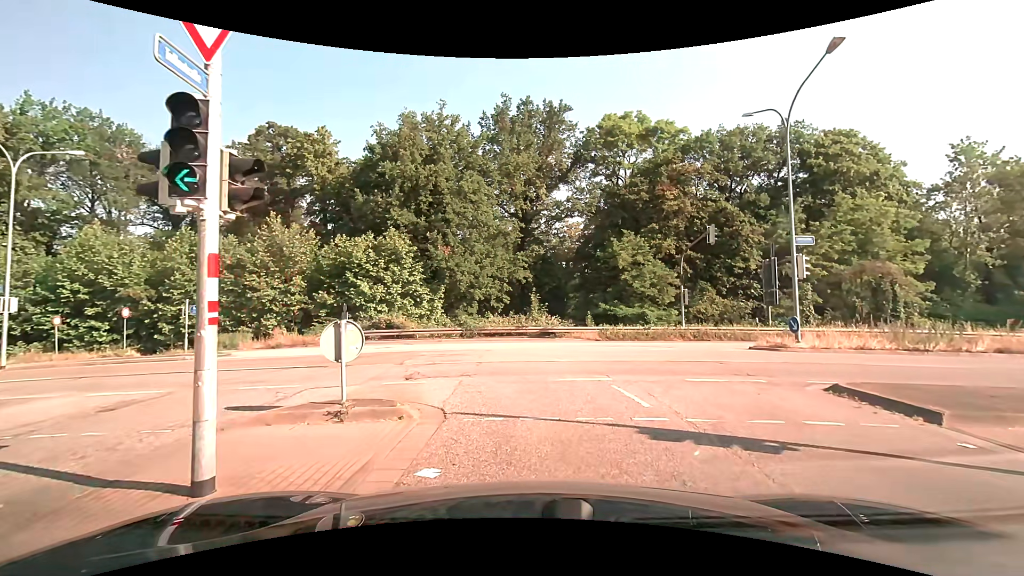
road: tertiary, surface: asphalt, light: Day
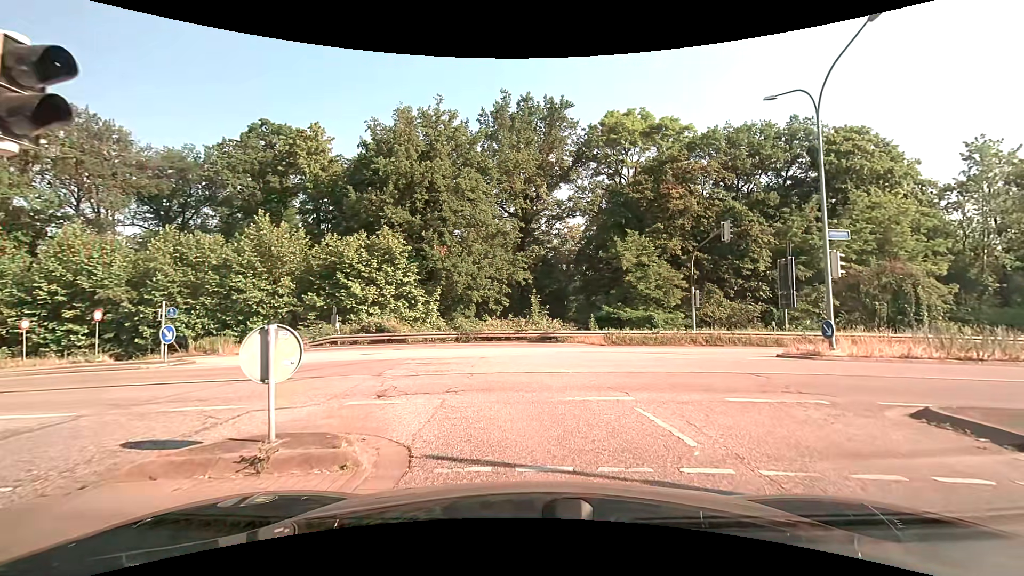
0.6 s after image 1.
(0.0, +2.1) m; 0°
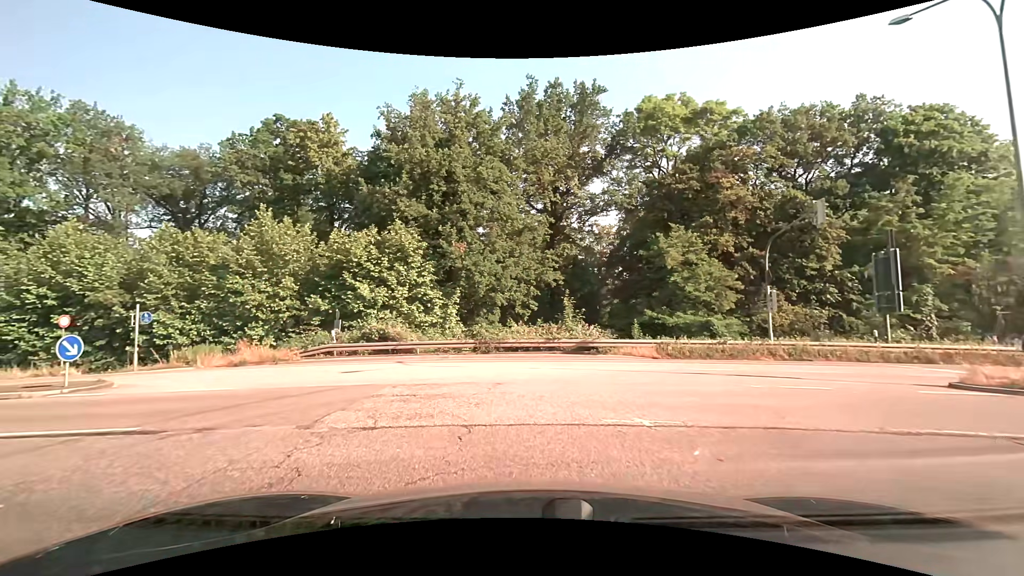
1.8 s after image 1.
(-0.1, +5.2) m; -4°
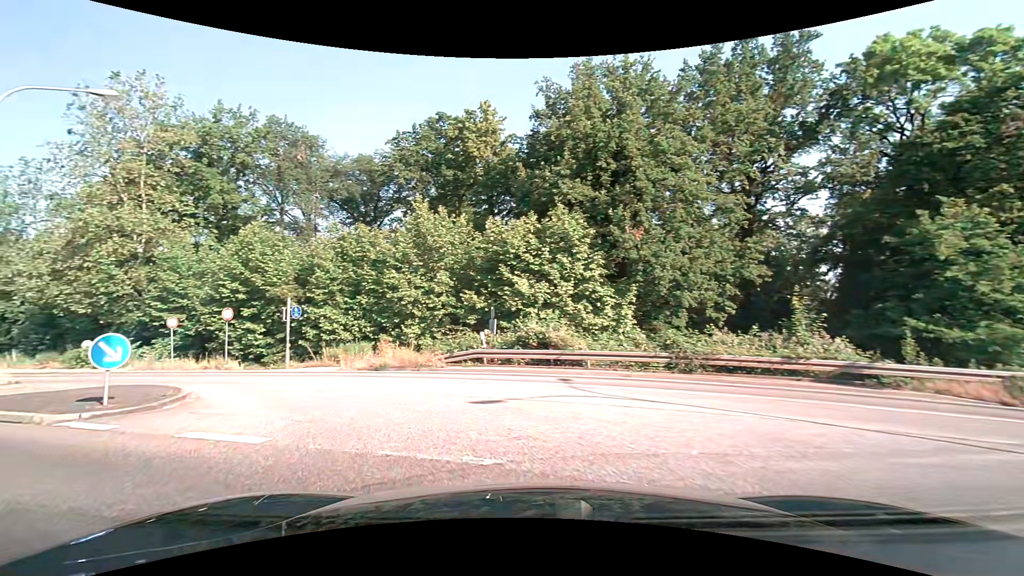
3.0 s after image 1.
(-0.9, +6.2) m; -20°
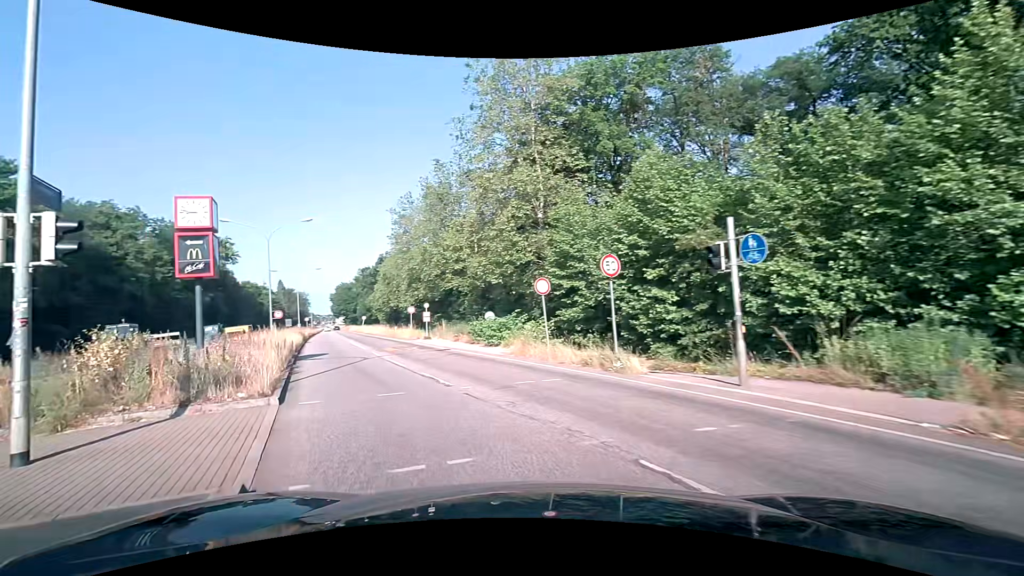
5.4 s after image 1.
(-5.6, +14.2) m; -43°
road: primary
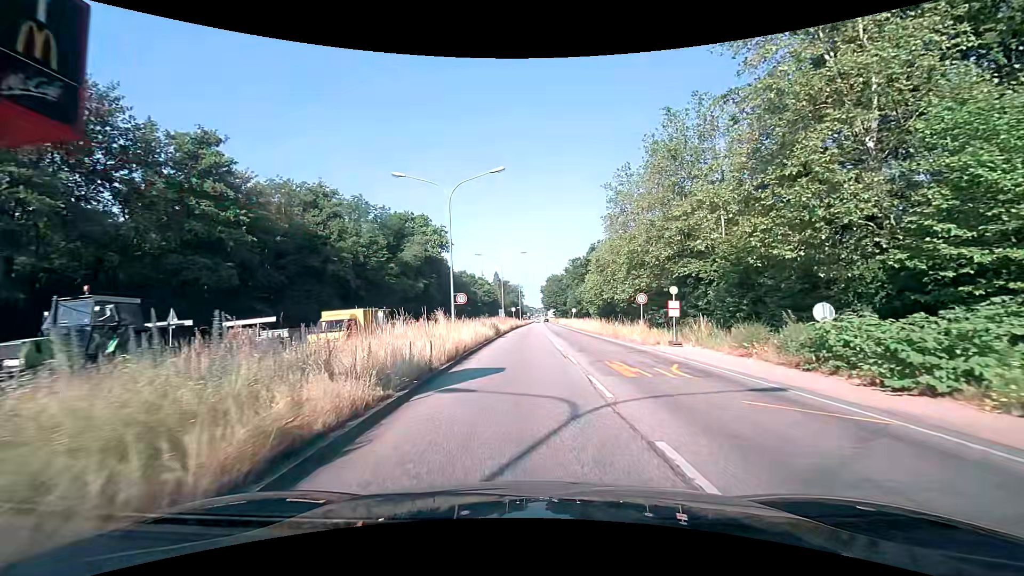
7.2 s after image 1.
(-3.6, +13.7) m; -23°
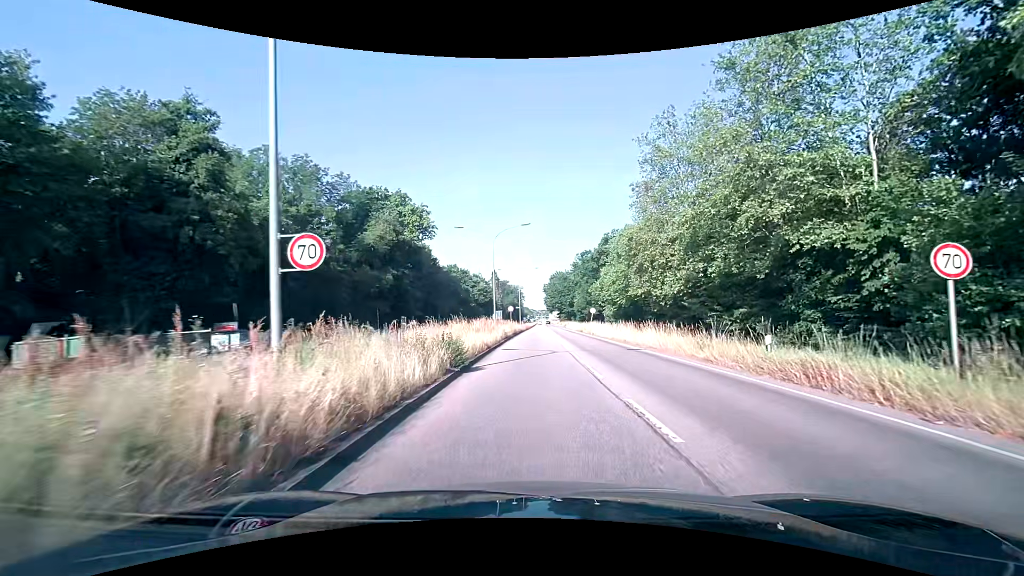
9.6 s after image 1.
(-0.3, +21.1) m; +1°
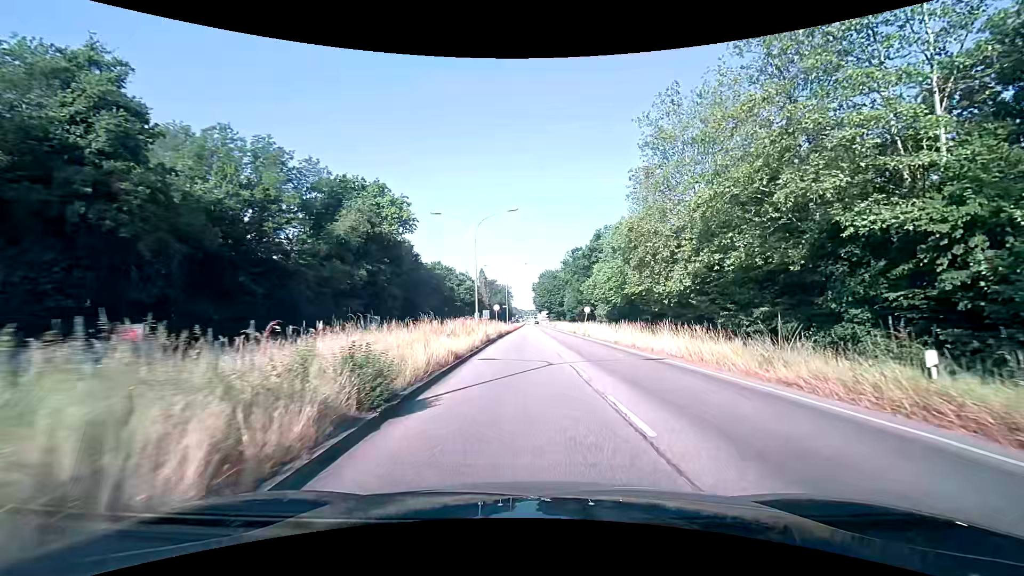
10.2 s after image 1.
(0.0, +5.8) m; +1°
(0, +10) (+1, +20) (+2, +30) (+2, +40) (+2, +50) (+3, +60) (+3, +70) (+3, +80) (+3, +90) (+3, +100) m
